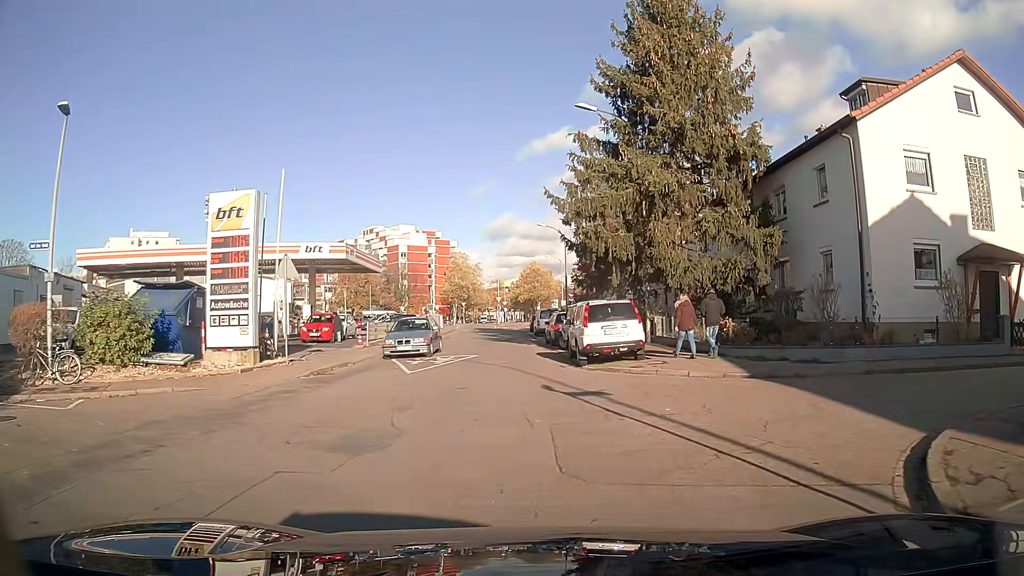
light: Day
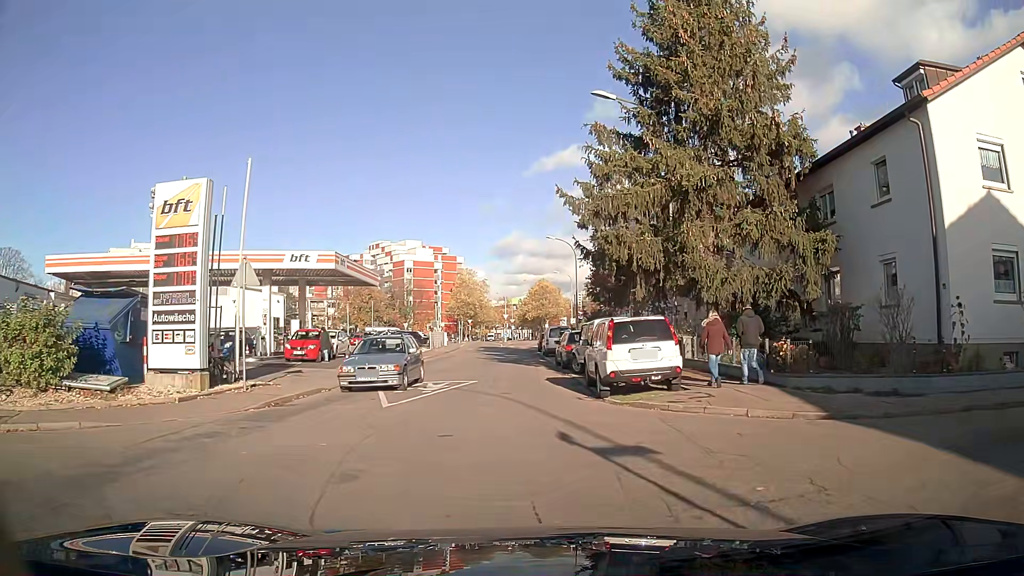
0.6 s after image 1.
(0.0, +3.5) m; -1°
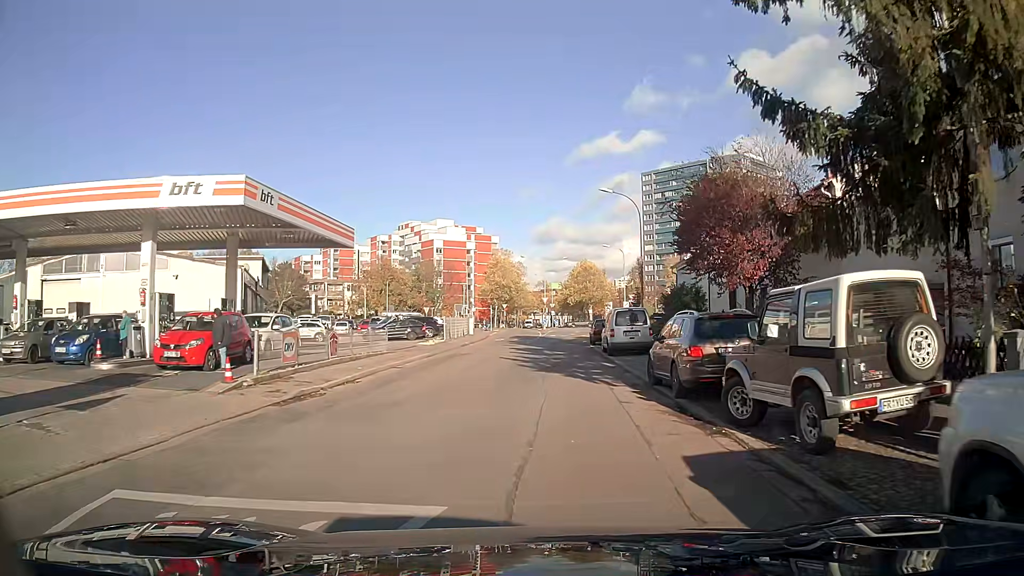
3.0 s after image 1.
(-0.4, +14.4) m; -2°
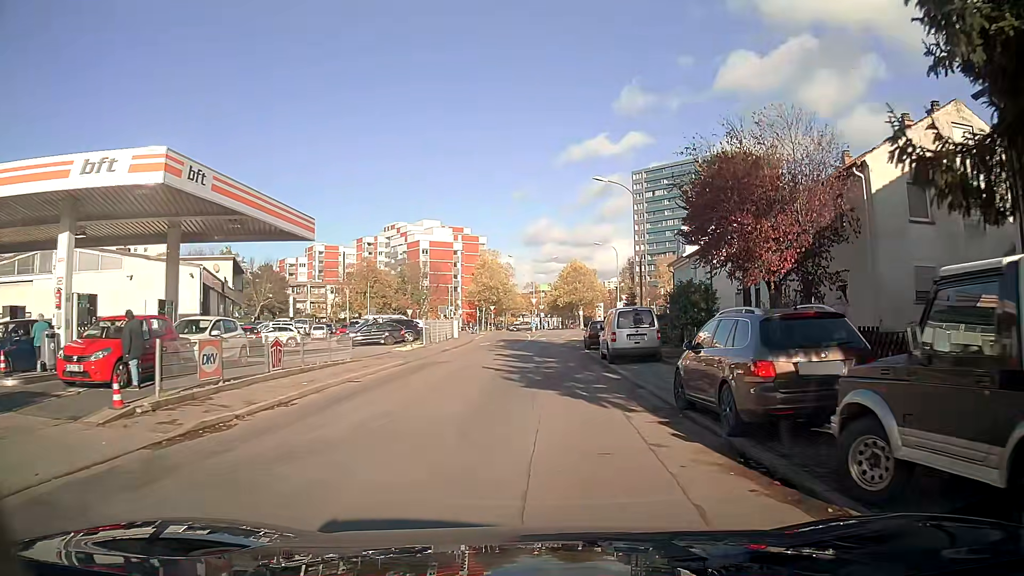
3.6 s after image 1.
(0.0, +3.8) m; +1°
(0, +10) (0, +20) (0, +30) (0, +40) (+1, +50) (+1, +60) (+2, +70) (+2, +80) (+2, +90) (-3, +98) m
